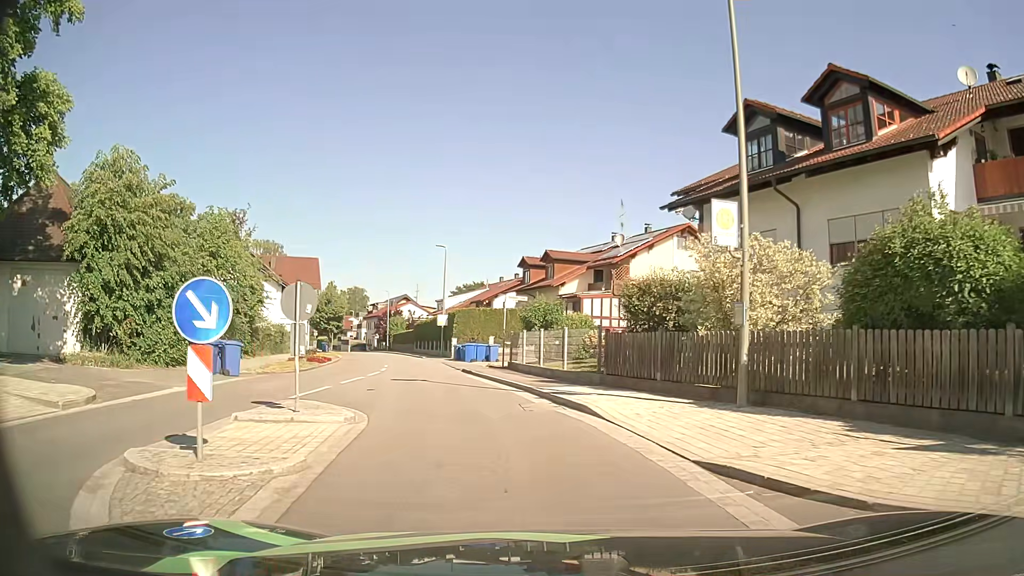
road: secondary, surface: asphalt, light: Day
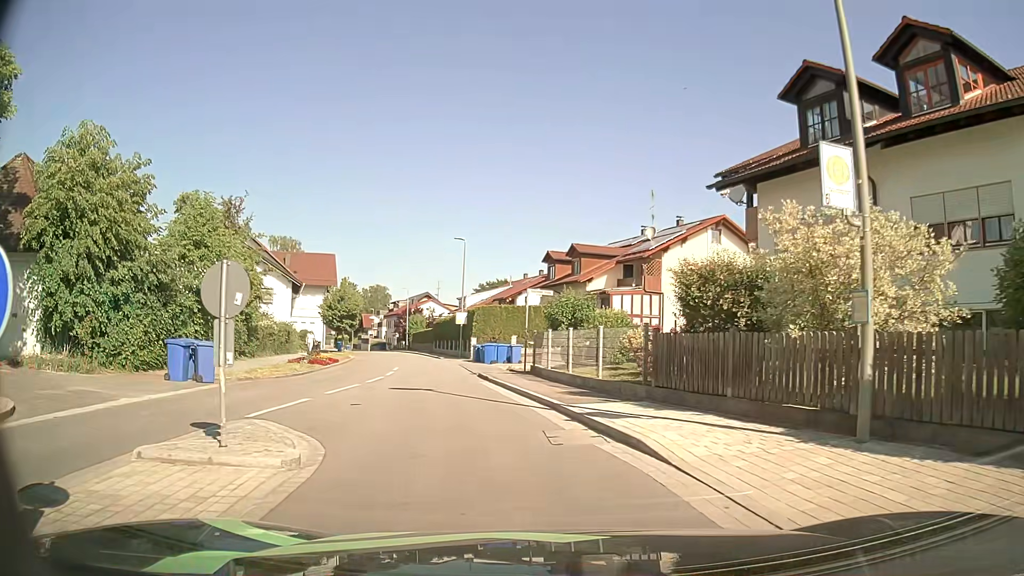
(0.0, +3.3) m; -1°
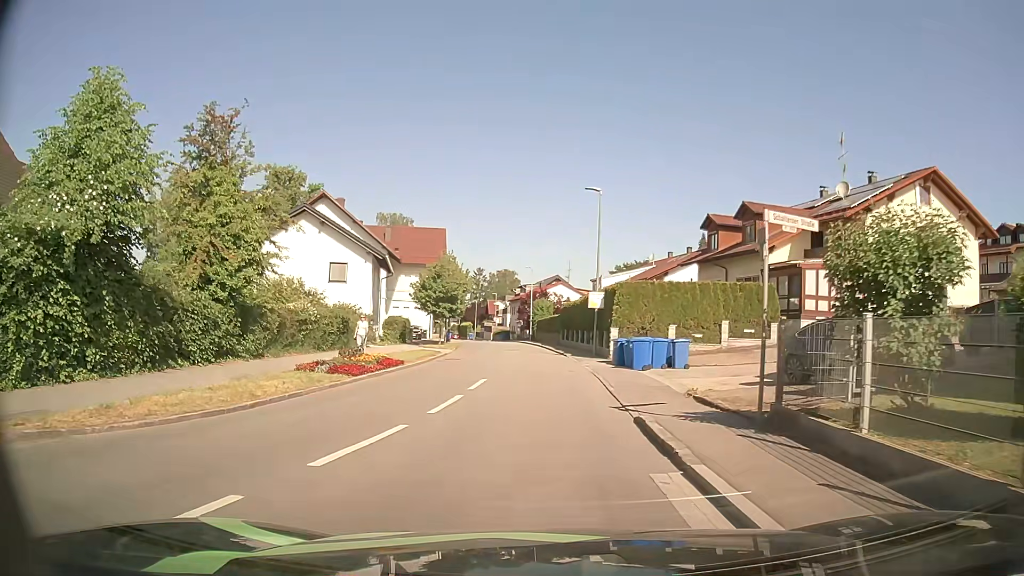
(-1.5, +13.2) m; -11°
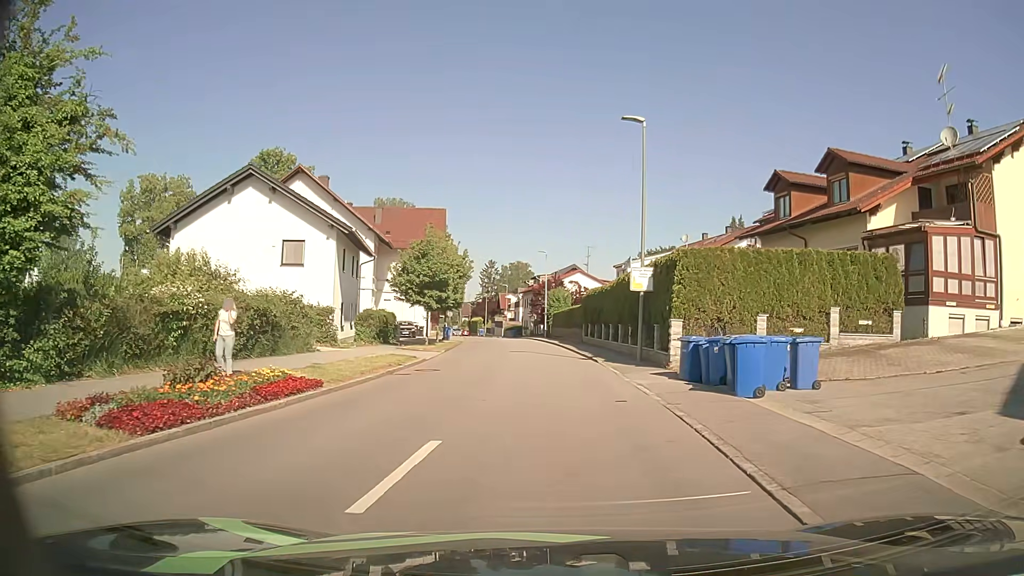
(-0.3, +10.6) m; -2°
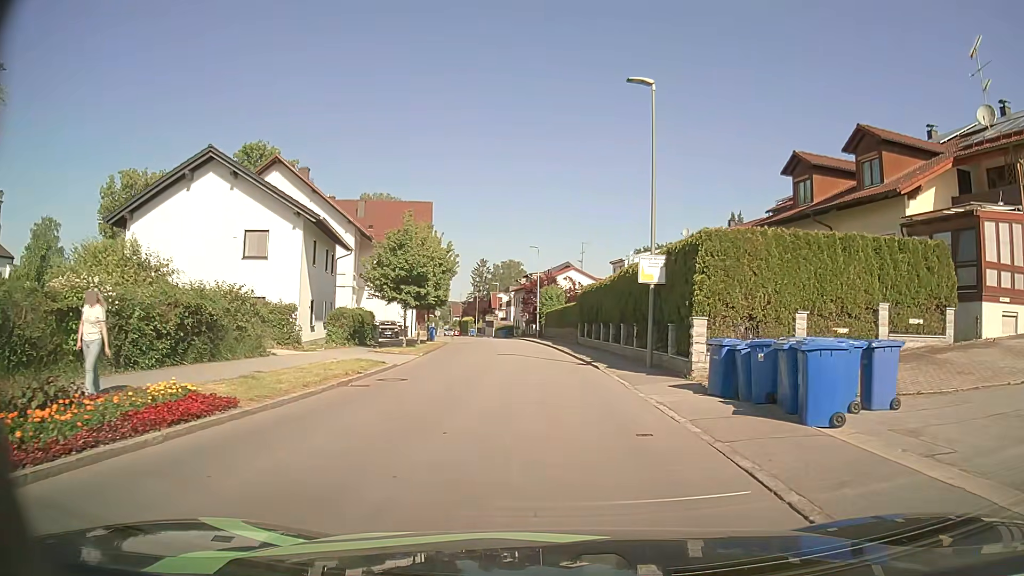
(+0.1, +3.7) m; +1°
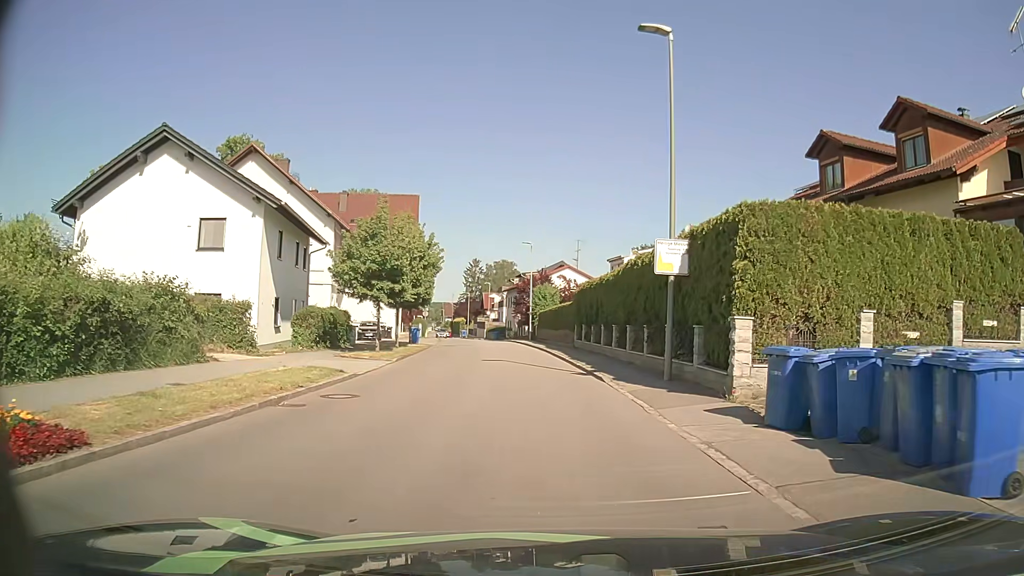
(0.0, +3.8) m; 0°
